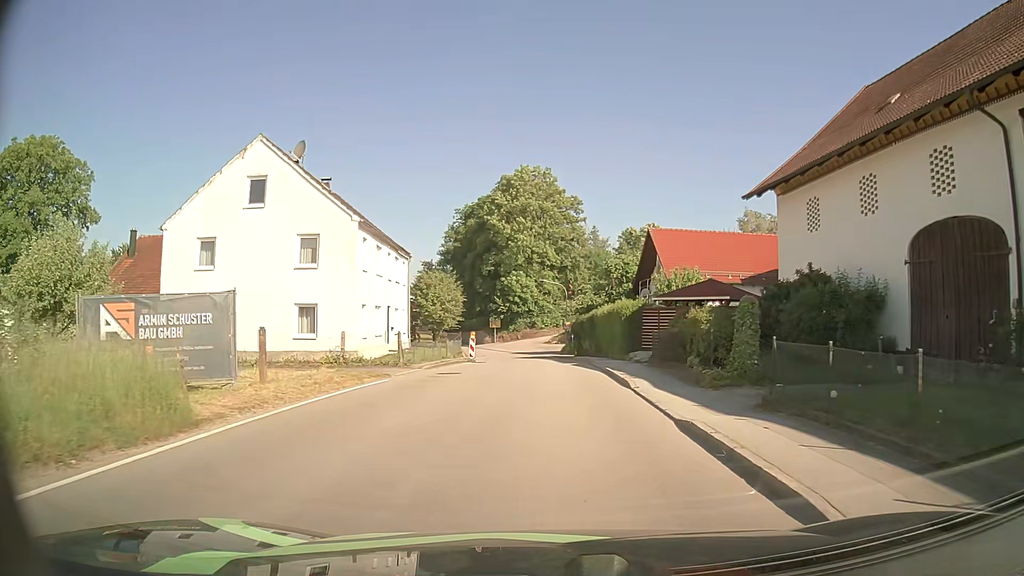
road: secondary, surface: asphalt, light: Day
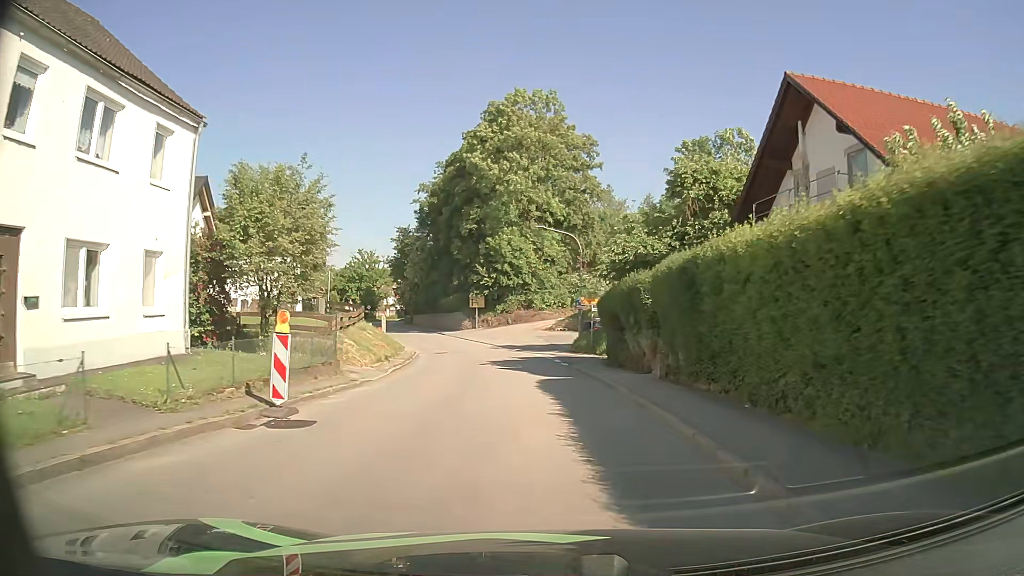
(+0.1, +27.4) m; 0°
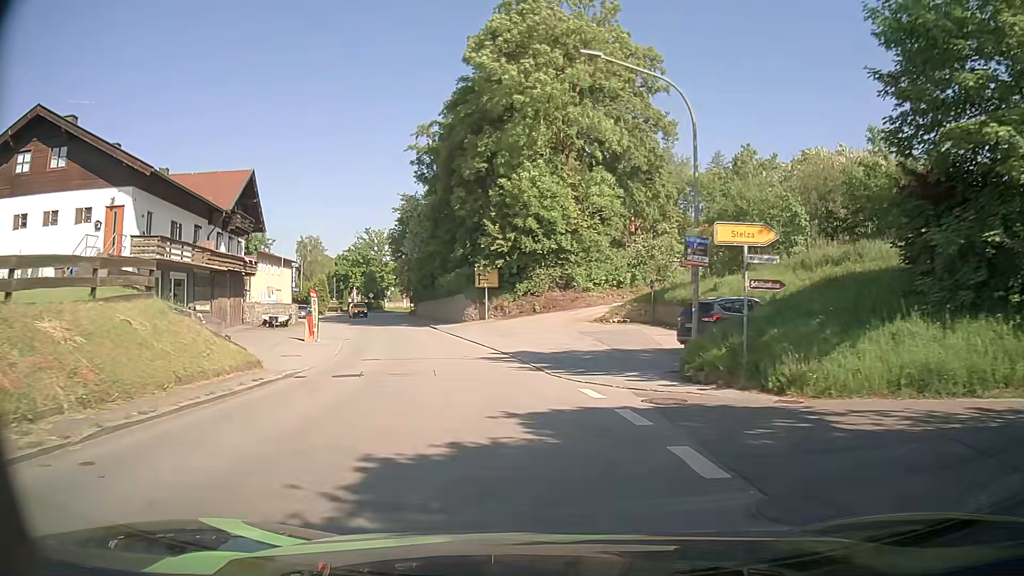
(-0.5, +25.0) m; -4°
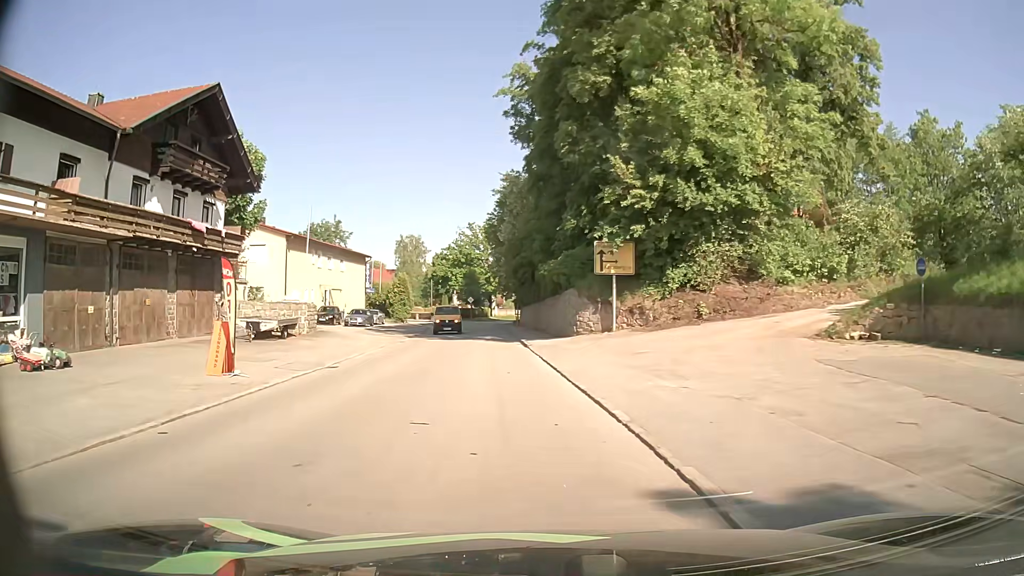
(-1.2, +19.3) m; -9°
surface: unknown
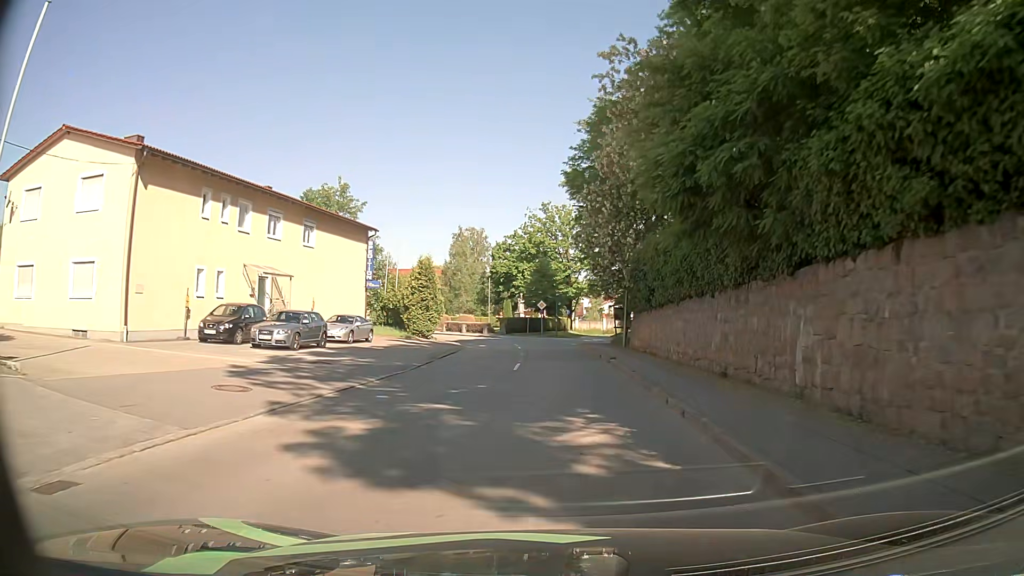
(-2.8, +29.7) m; -9°
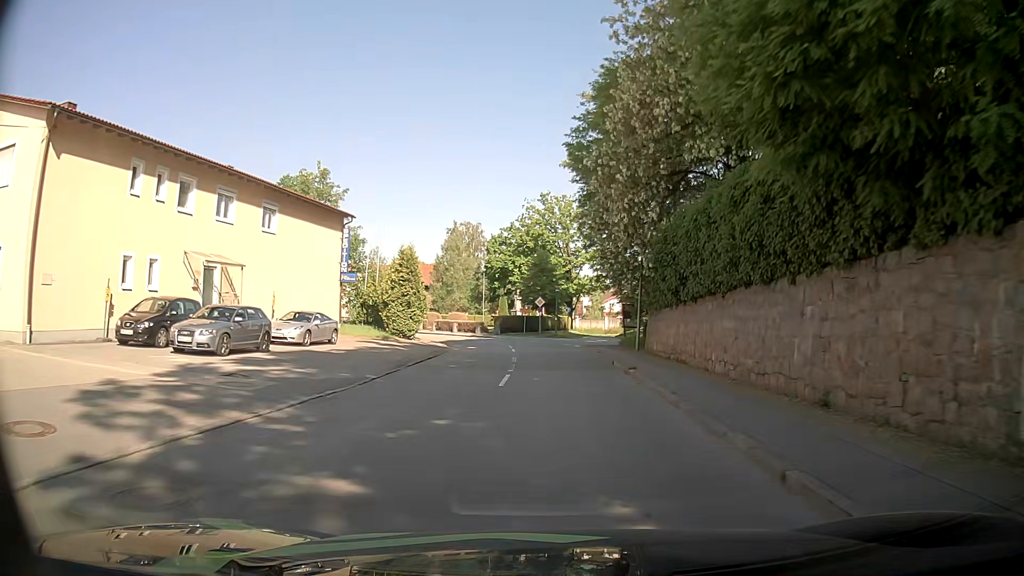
(+0.1, +5.5) m; +1°
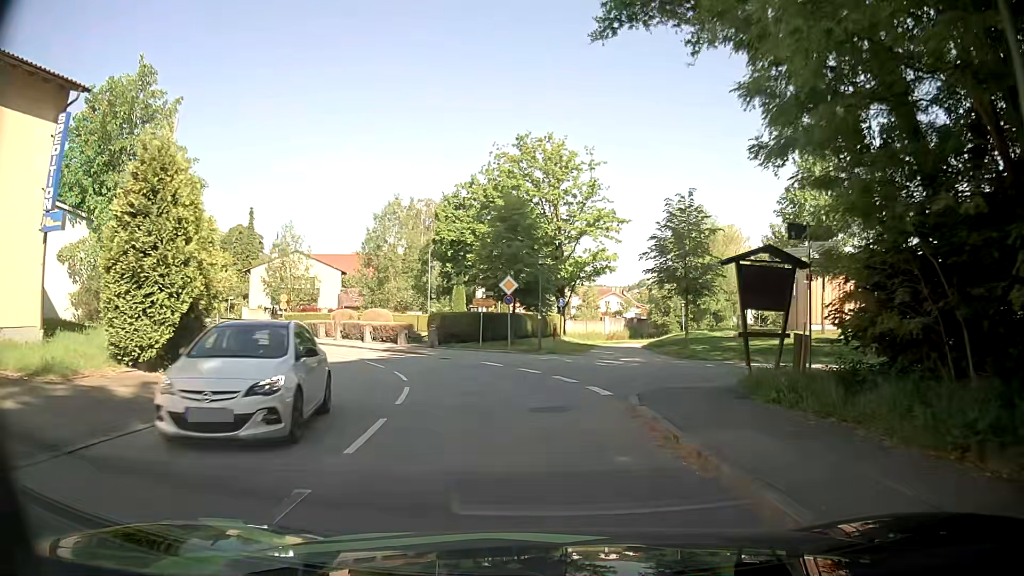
(+0.6, +25.4) m; +2°
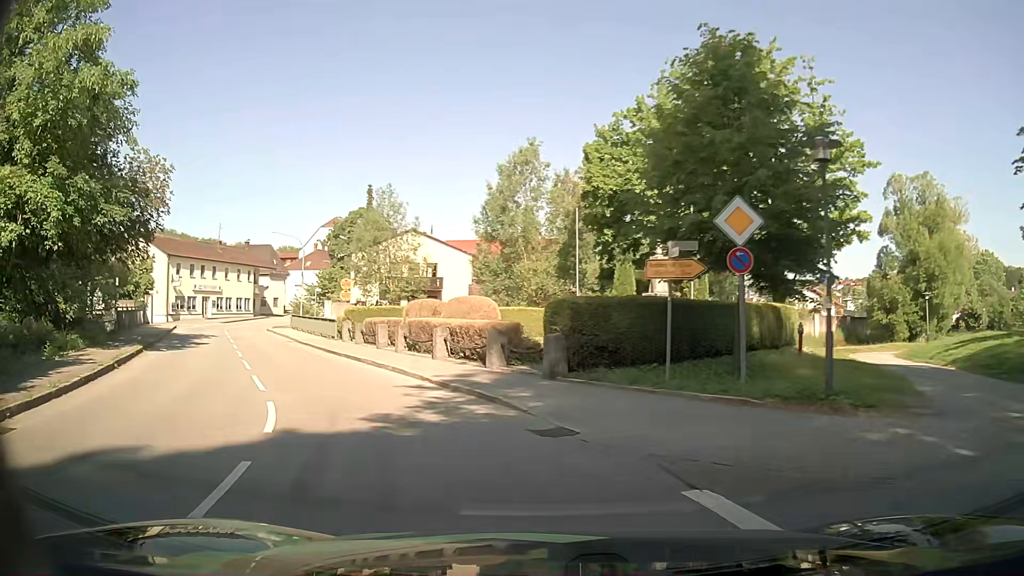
(-1.3, +17.6) m; -15°
(-1, +10) (-6, +19) (-11, +27) (-16, +36) (-20, +45) (-23, +55) (-25, +64) (-27, +74) (-28, +84) (-30, +94) m
